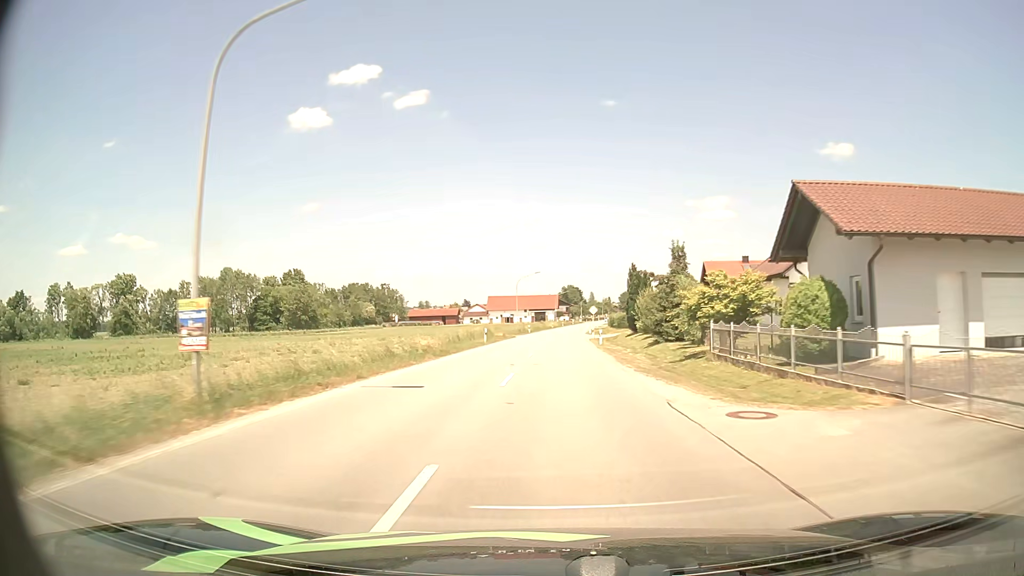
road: secondary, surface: asphalt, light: Day
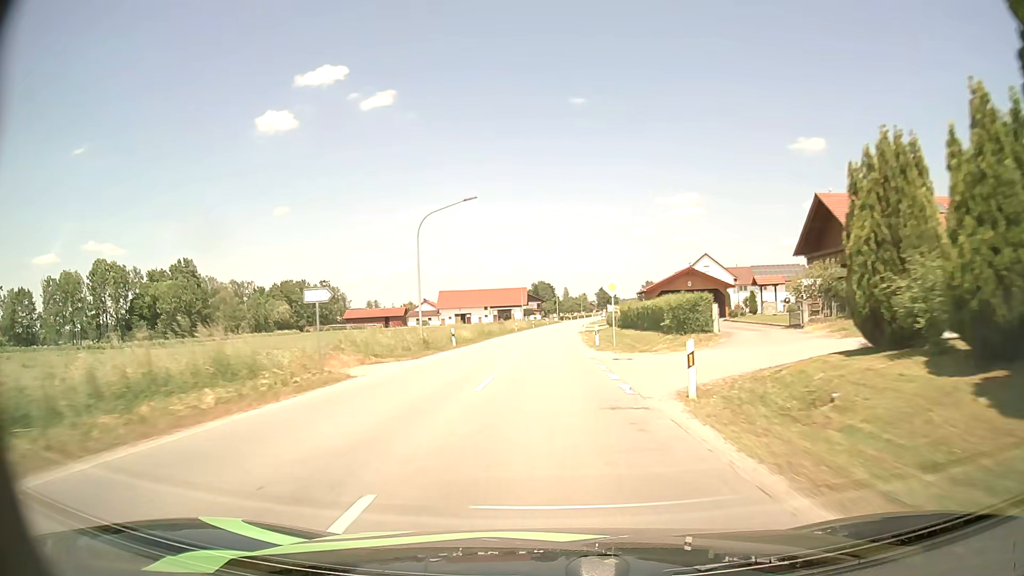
(+1.3, +49.2) m; +3°
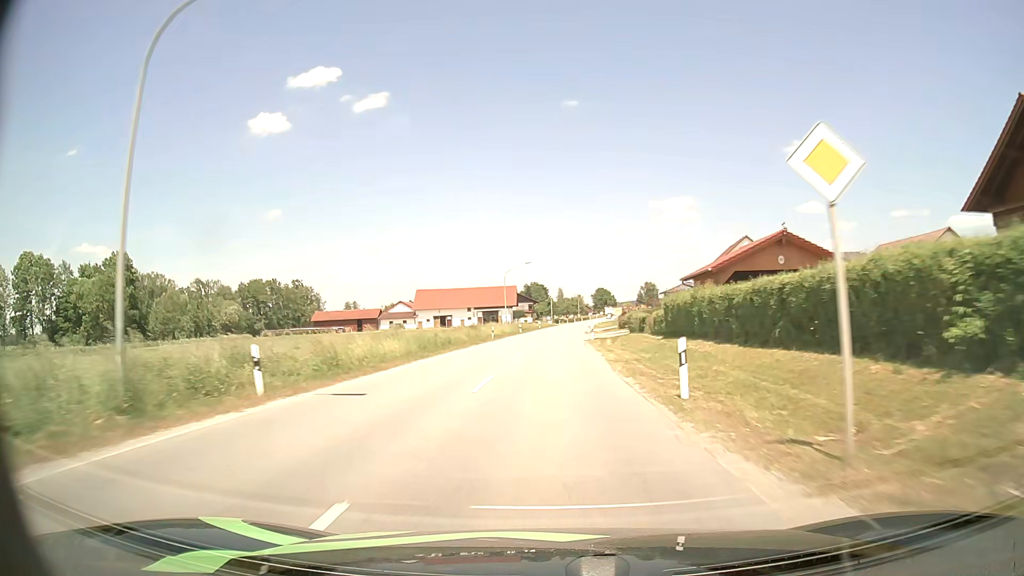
(+0.2, +24.2) m; +1°
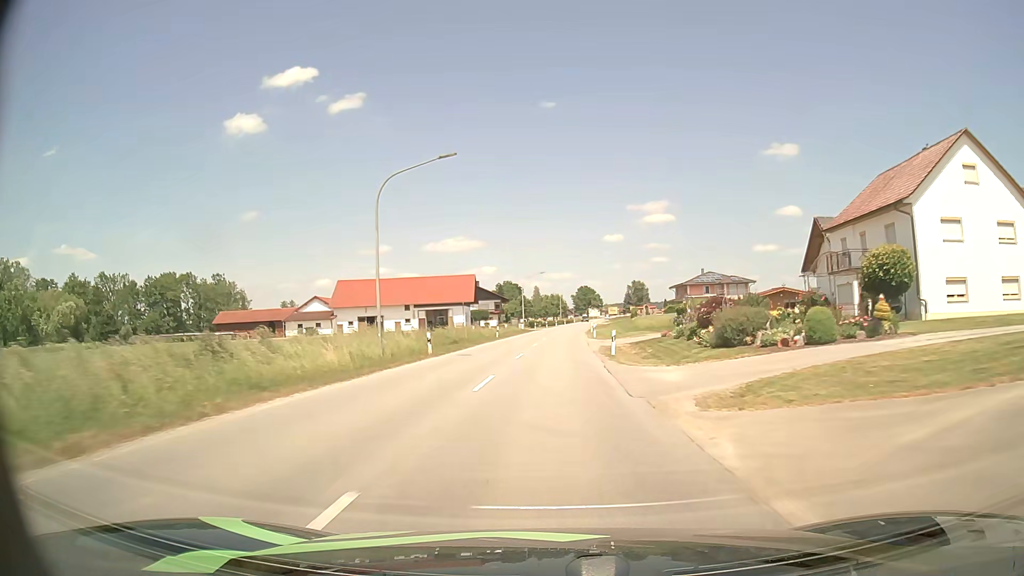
(+0.7, +47.5) m; +2°
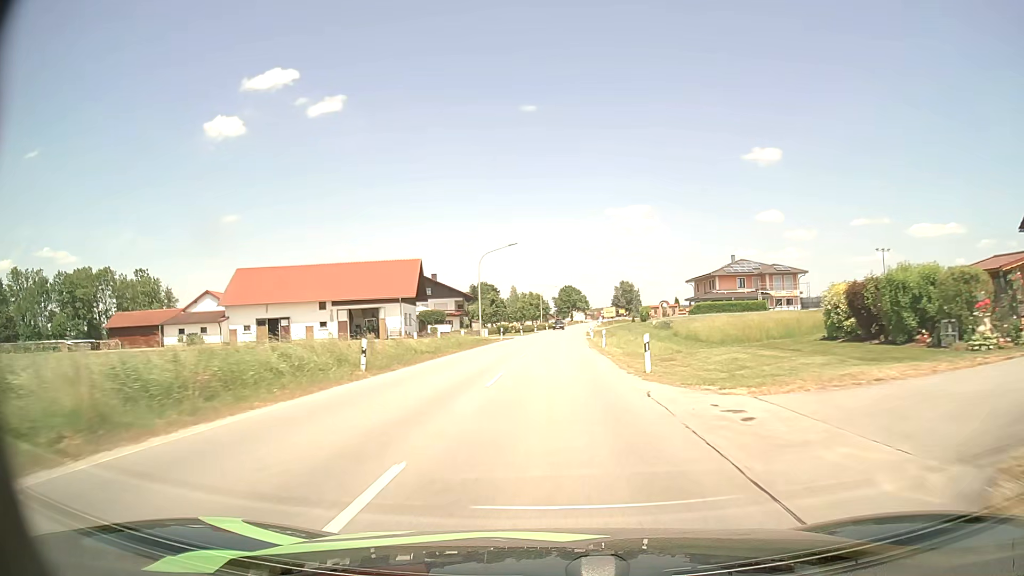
(+0.5, +34.8) m; +2°
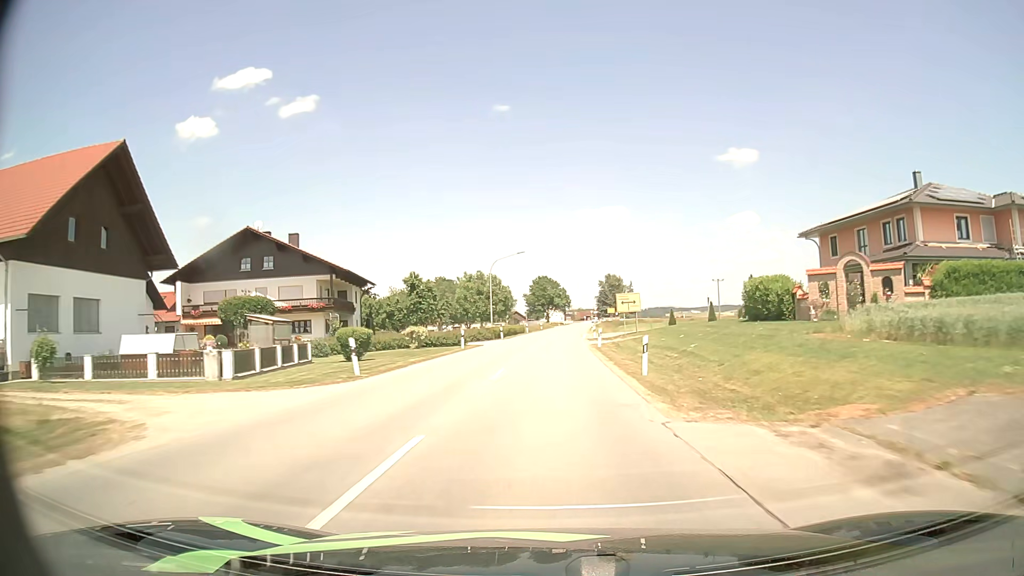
(+1.5, +58.3) m; +2°
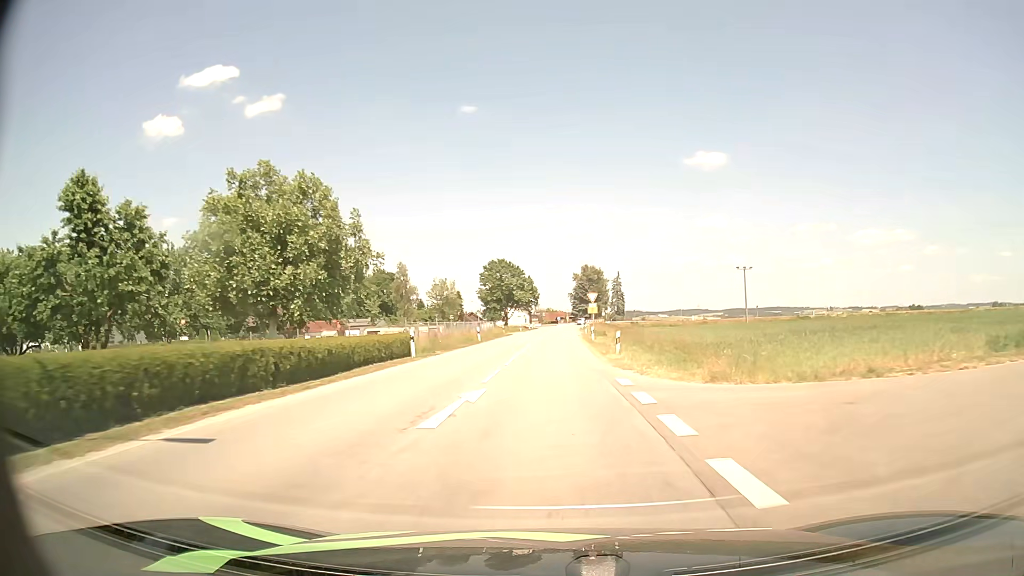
(+1.3, +55.3) m; +3°
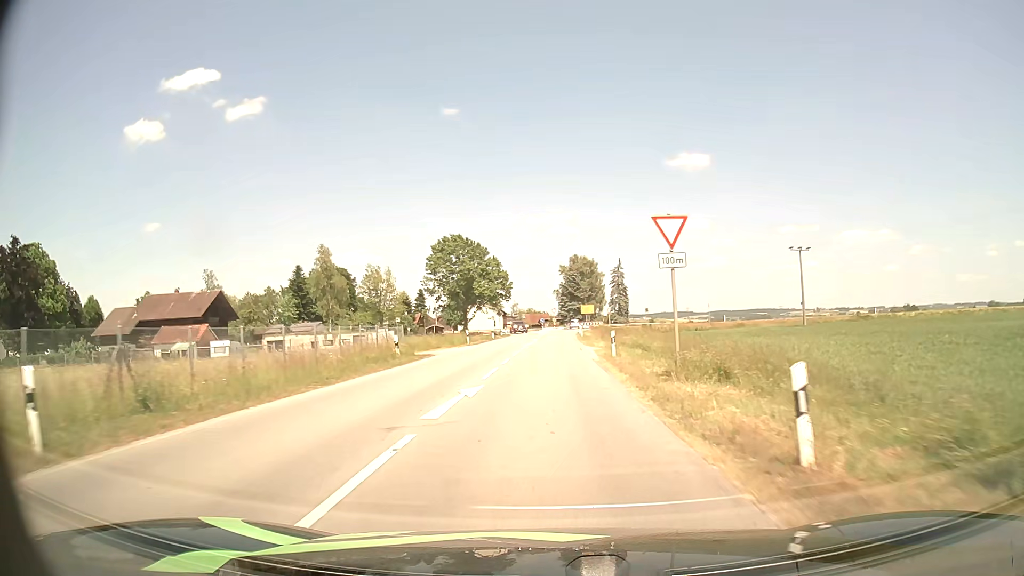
(+0.6, +40.4) m; +1°
(0, +10) (0, +20) (0, +30) (0, +40) (+1, +50) (+1, +60) (+1, +70) (+1, +80) (+2, +90) (+5, +99) m
